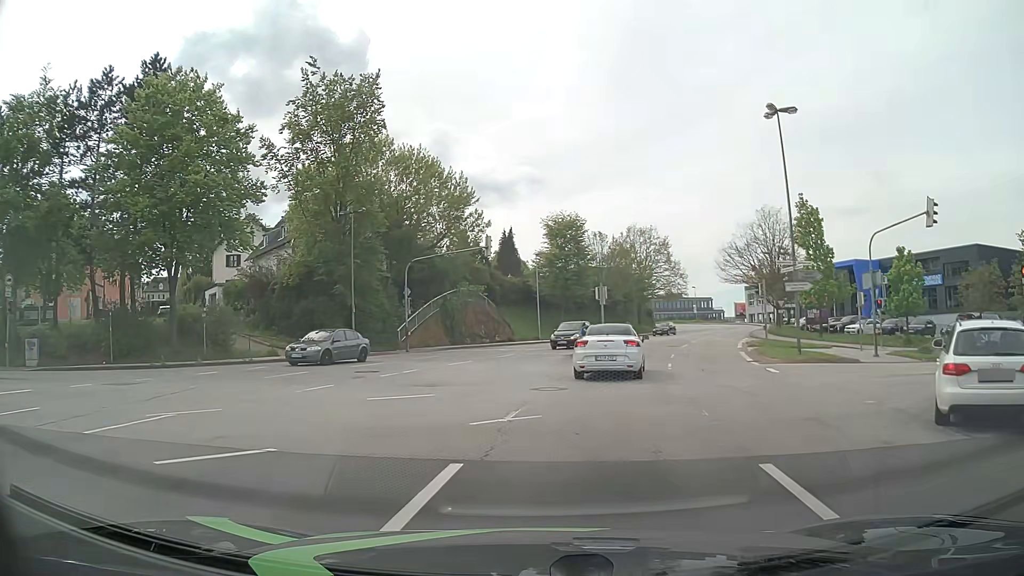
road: tertiary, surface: asphalt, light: Day
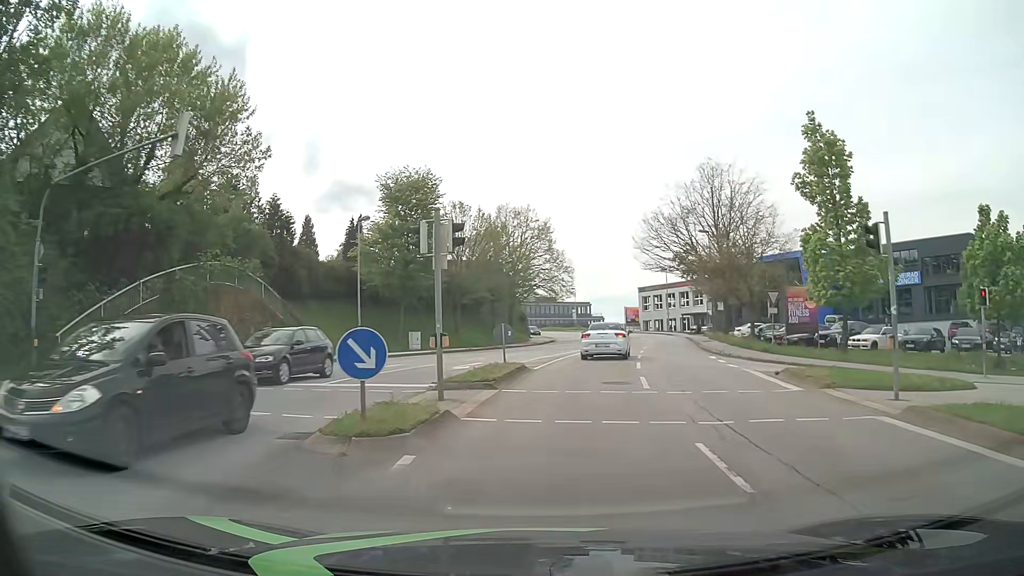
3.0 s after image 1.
(+2.7, +22.9) m; +12°
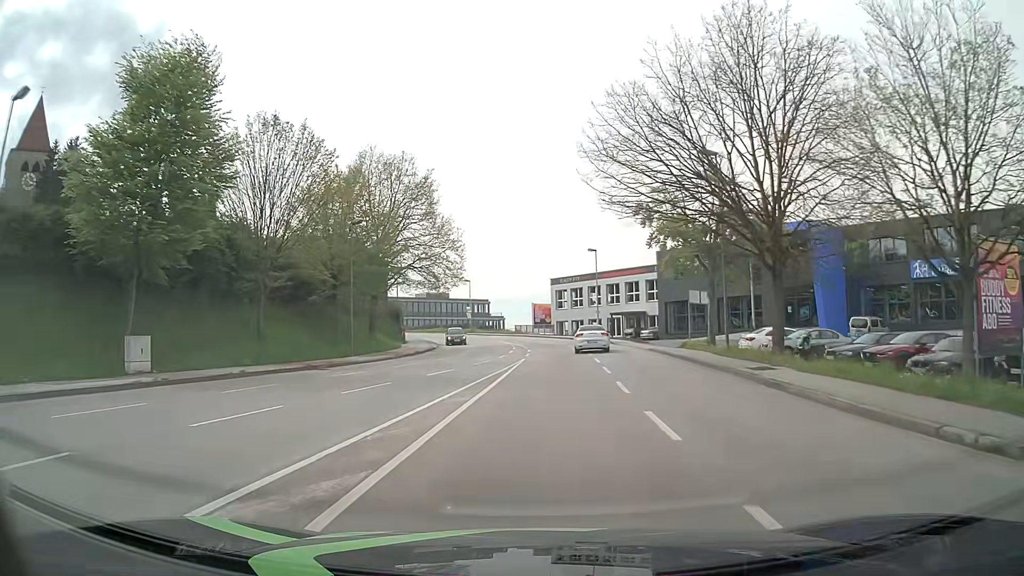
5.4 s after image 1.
(+1.9, +24.7) m; +8°
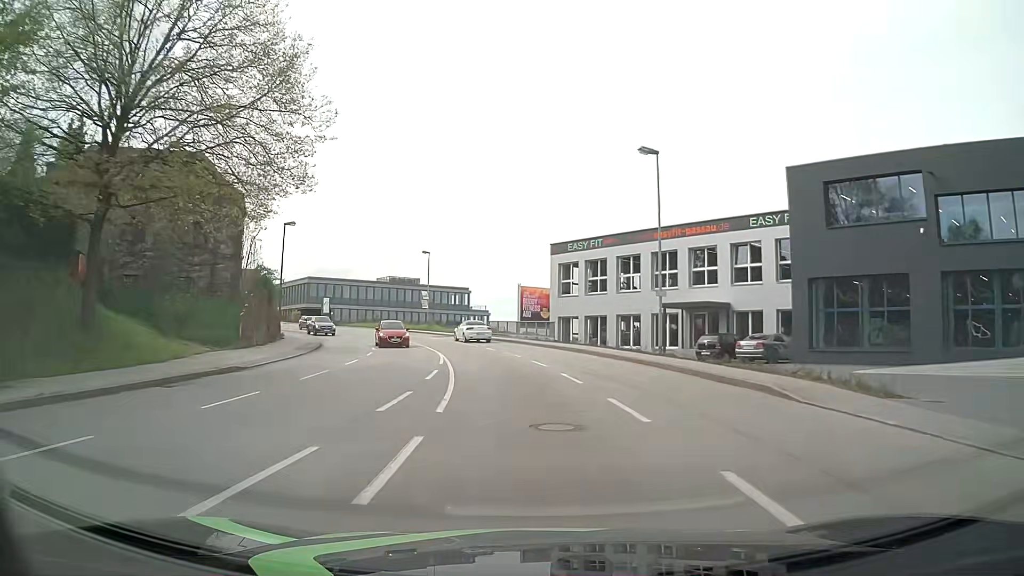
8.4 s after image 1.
(+1.3, +35.0) m; +1°
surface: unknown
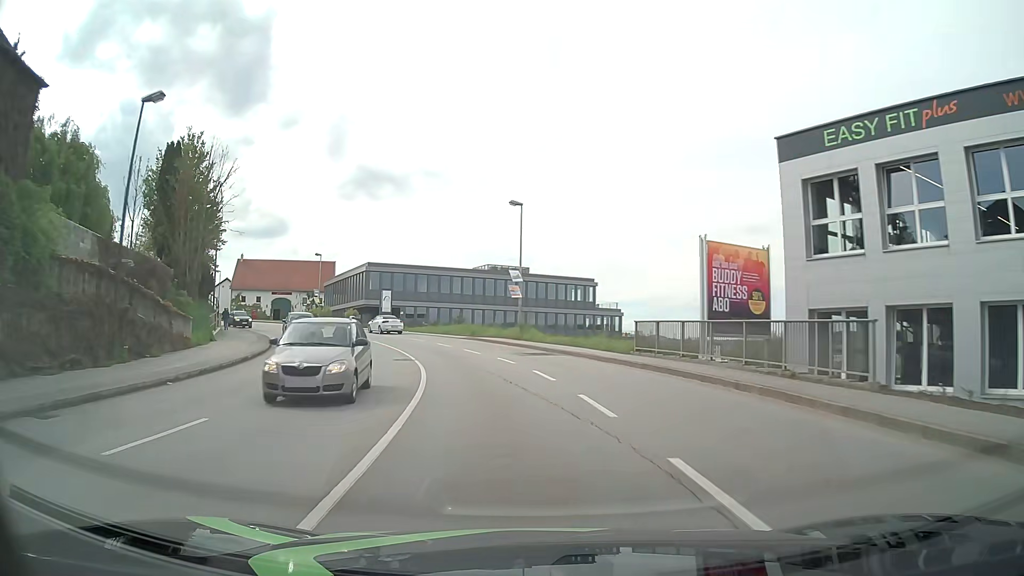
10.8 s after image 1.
(-2.1, +29.1) m; -10°
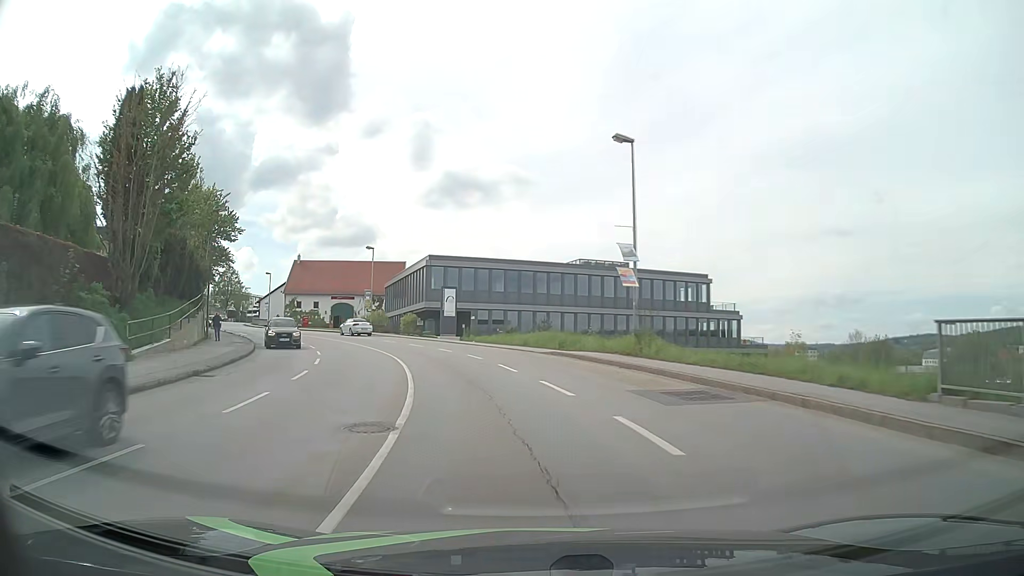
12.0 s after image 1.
(-0.9, +14.8) m; -7°
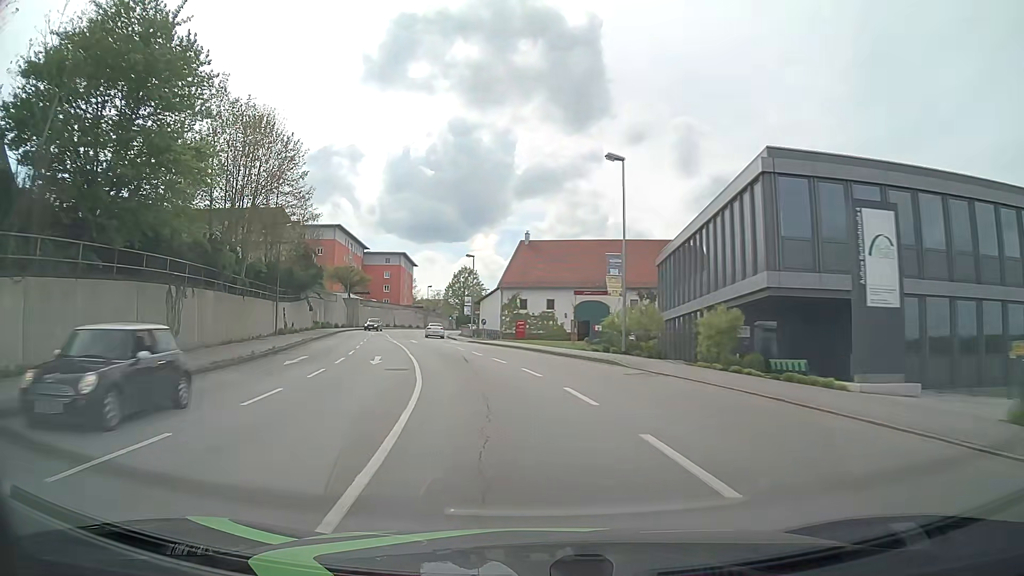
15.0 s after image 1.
(-7.4, +36.3) m; -23°
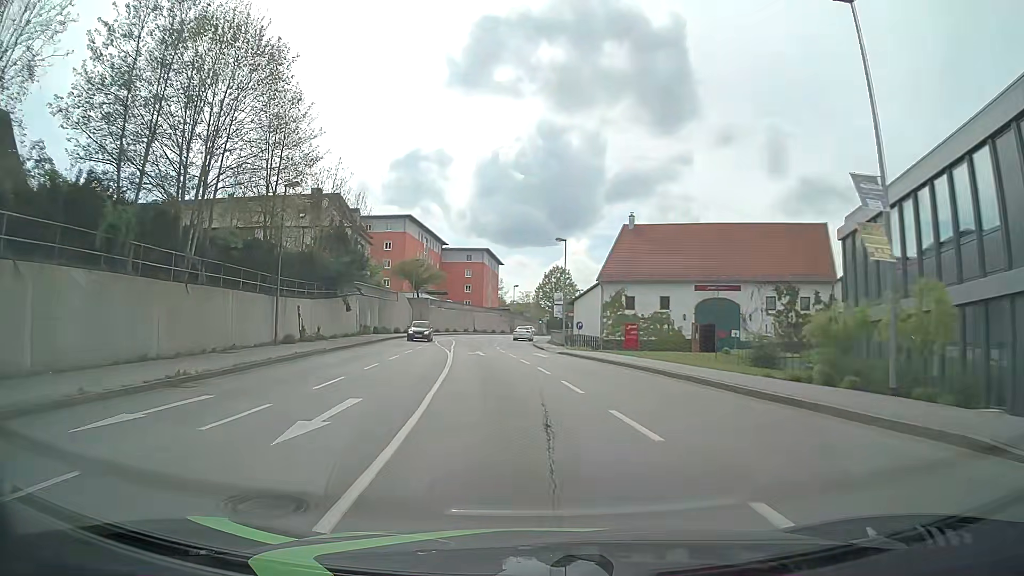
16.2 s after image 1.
(-1.2, +15.0) m; -8°
(0, +10) (-1, +20) (-2, +30) (-3, +40) (-4, +50) (-5, +60) (-4, +70) (-3, +80) (-1, +89) (+2, +99) m
